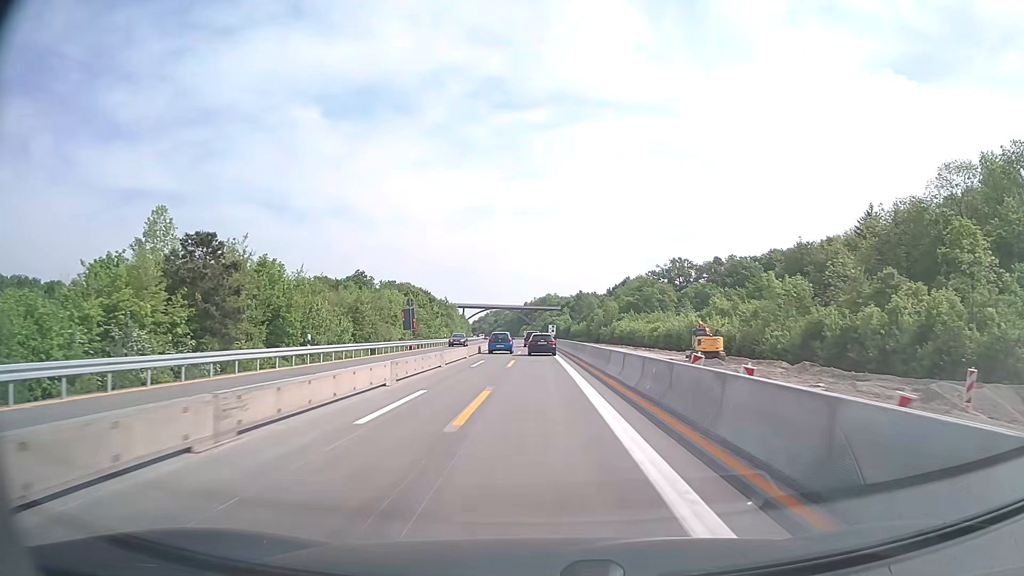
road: motorway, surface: concrete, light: Day
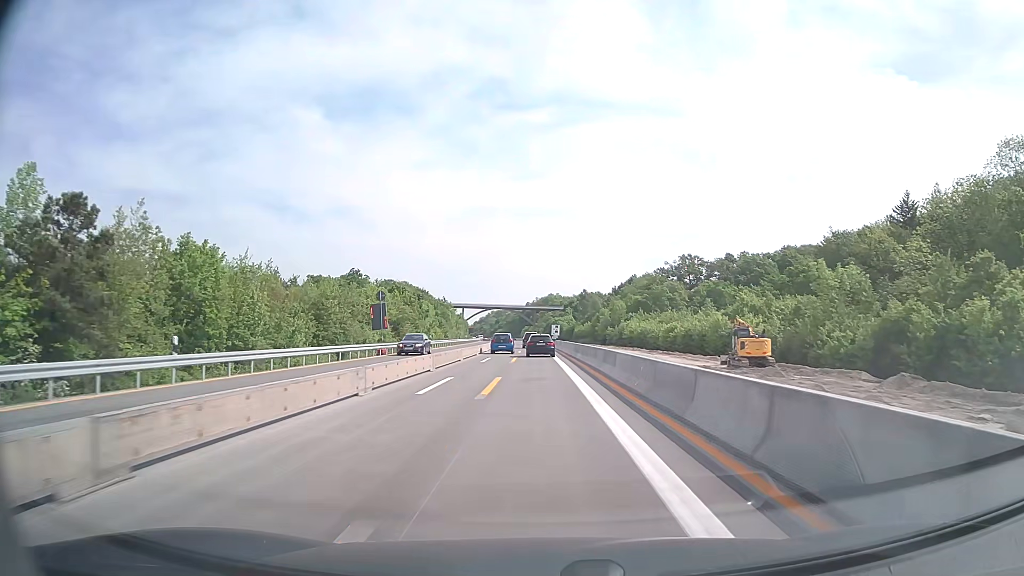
(0.0, +12.6) m; 0°
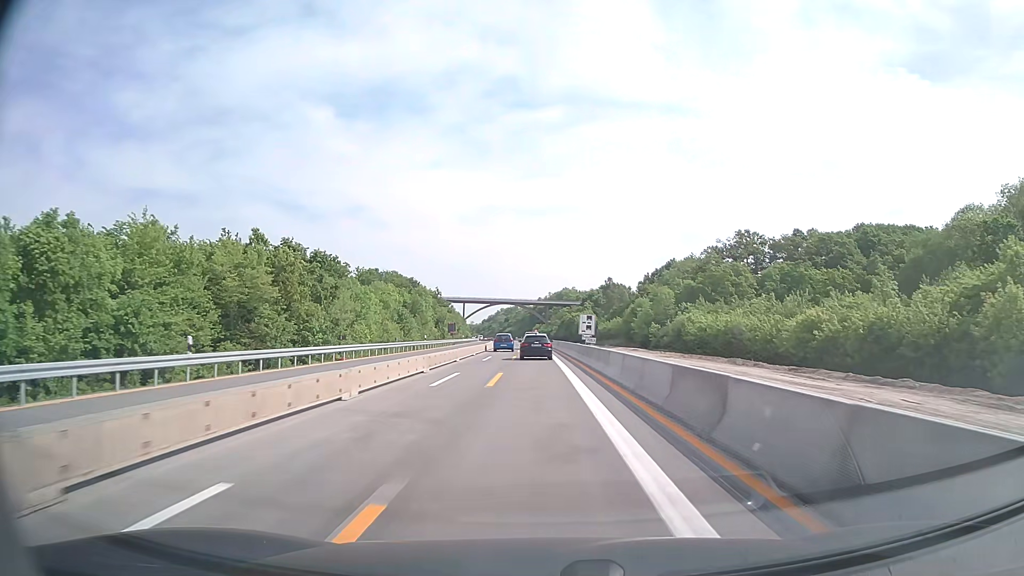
(-0.5, +51.4) m; -1°
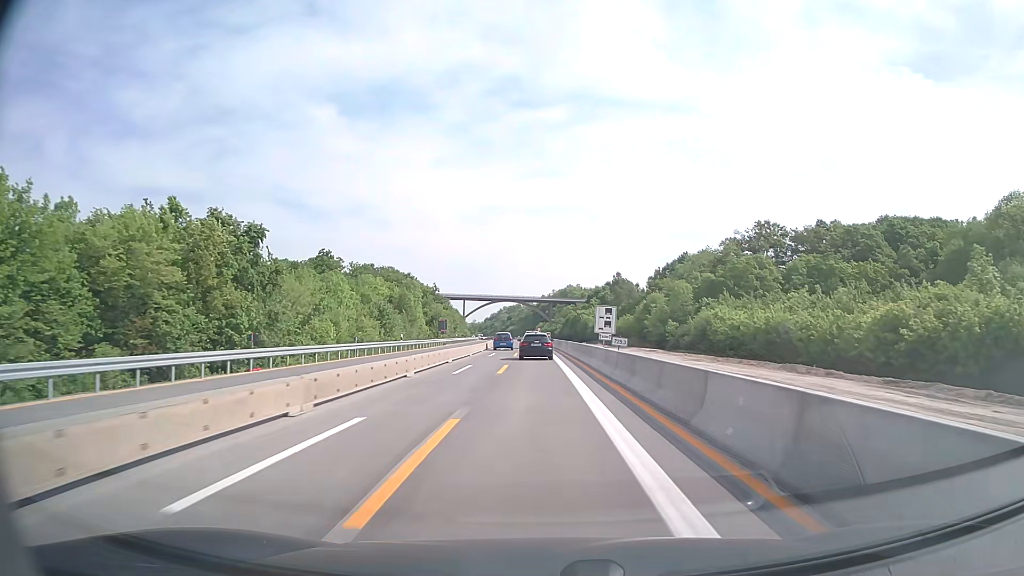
(0.0, +13.0) m; 0°
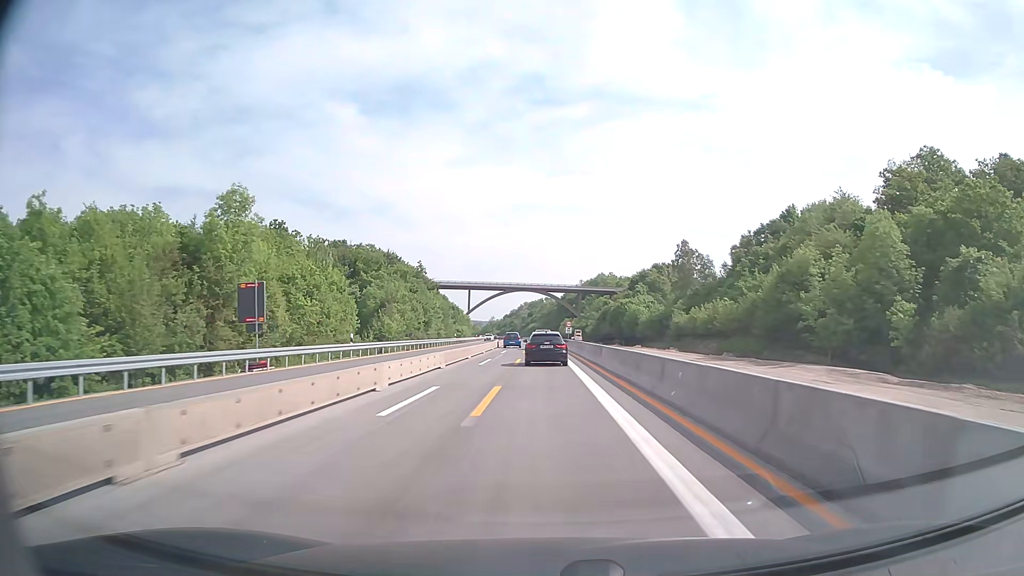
(-1.0, +65.5) m; -2°
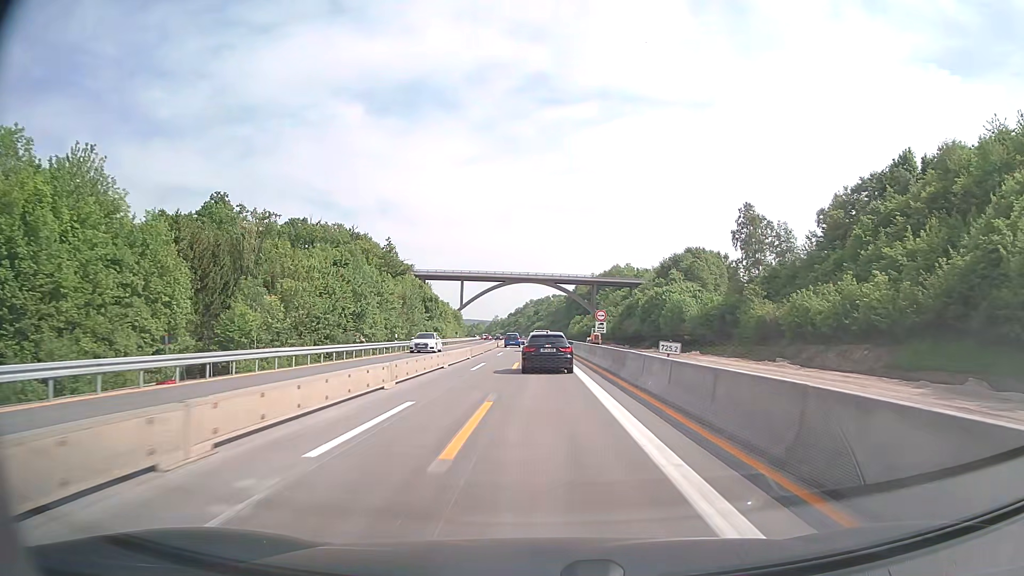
(-0.2, +39.4) m; -1°
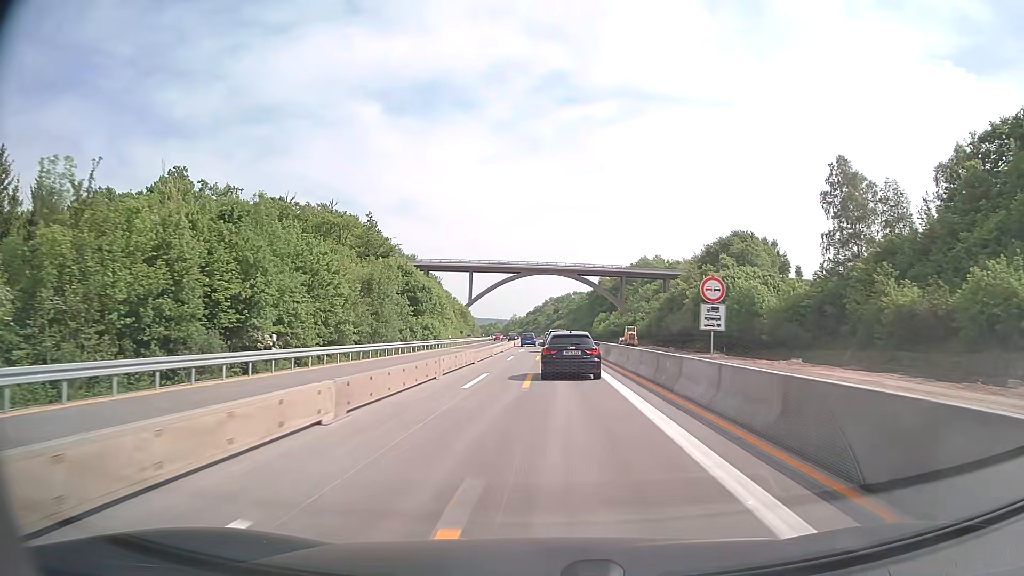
(-0.4, +26.4) m; -2°
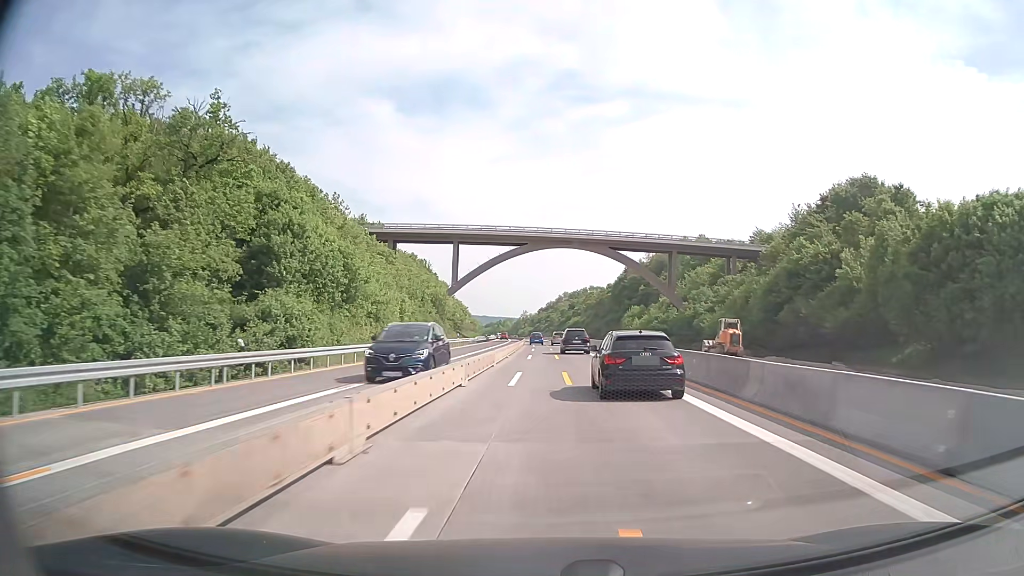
(-0.8, +53.0) m; -1°
(0, +10) (0, +20) (0, +30) (0, +40) (0, +50) (0, +60) (0, +70) (-1, +80) (-1, +90) (-1, +100) m
